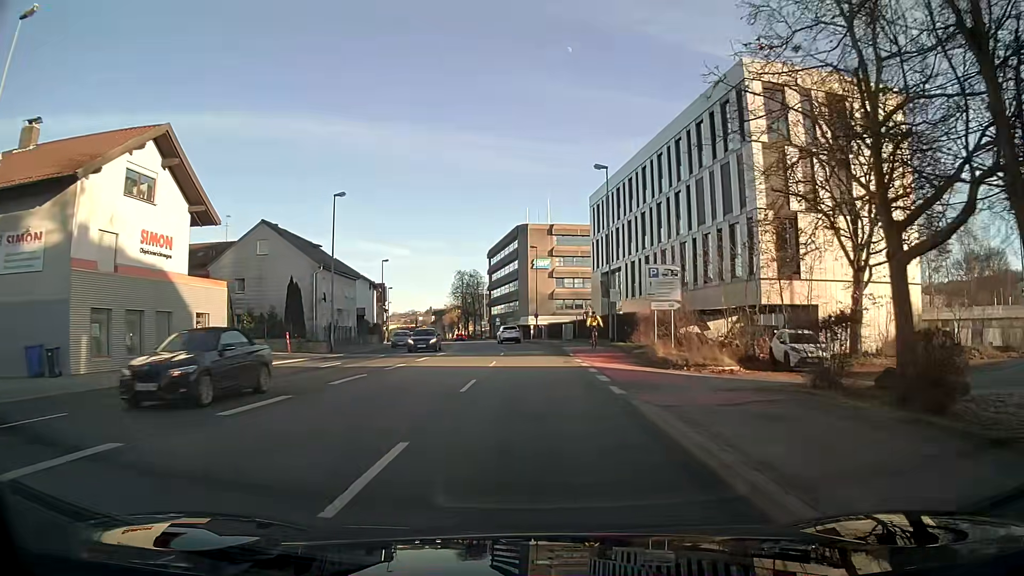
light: Day
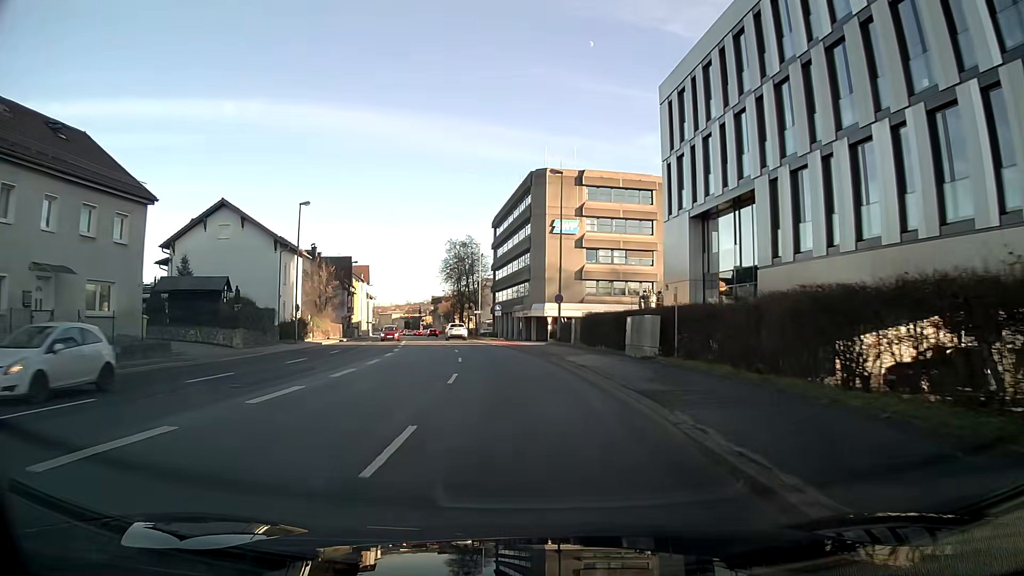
(-0.3, +35.2) m; -3°
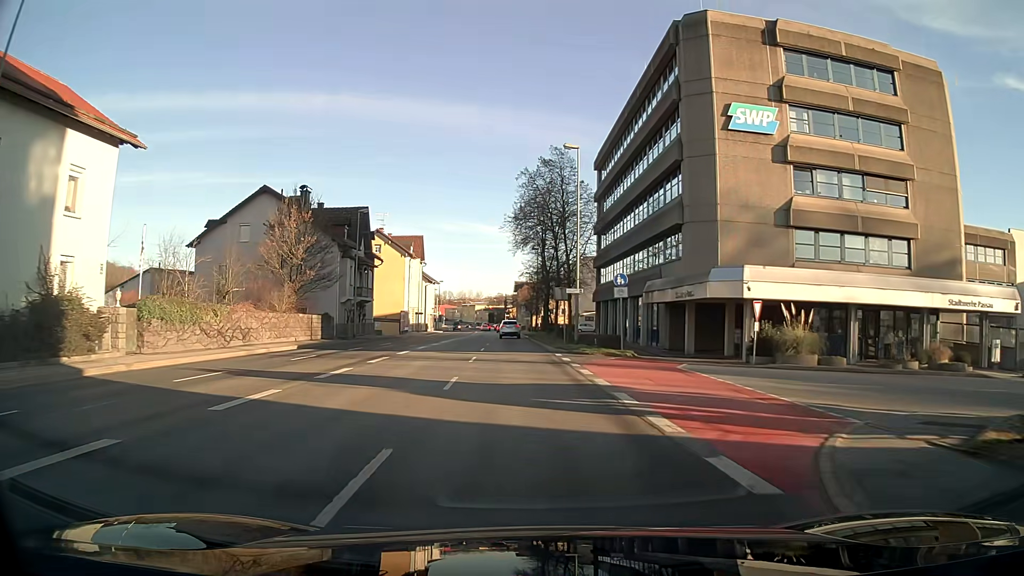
(-2.4, +38.2) m; -7°
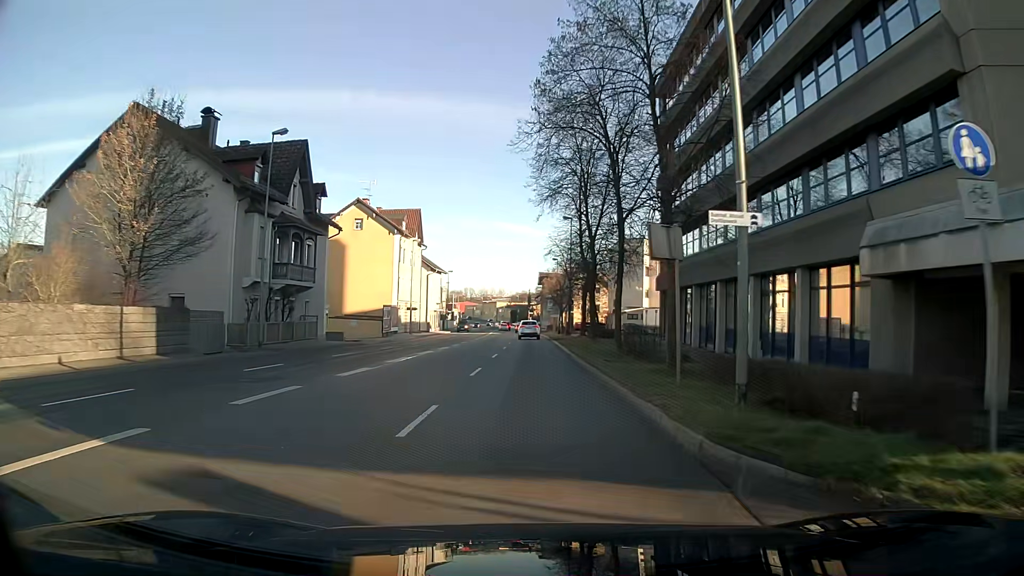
(-0.5, +23.4) m; -2°
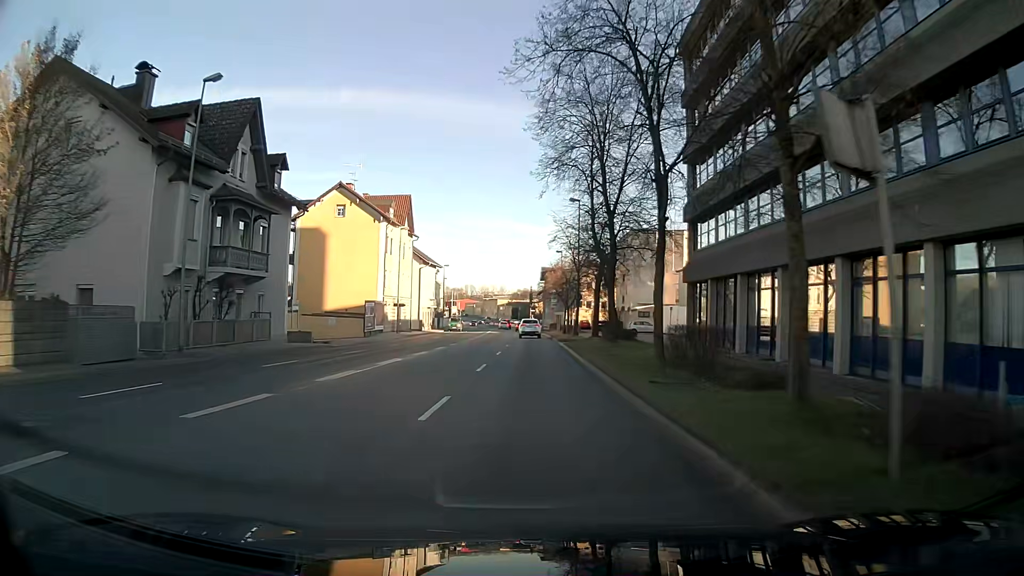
(0.0, +7.8) m; 0°
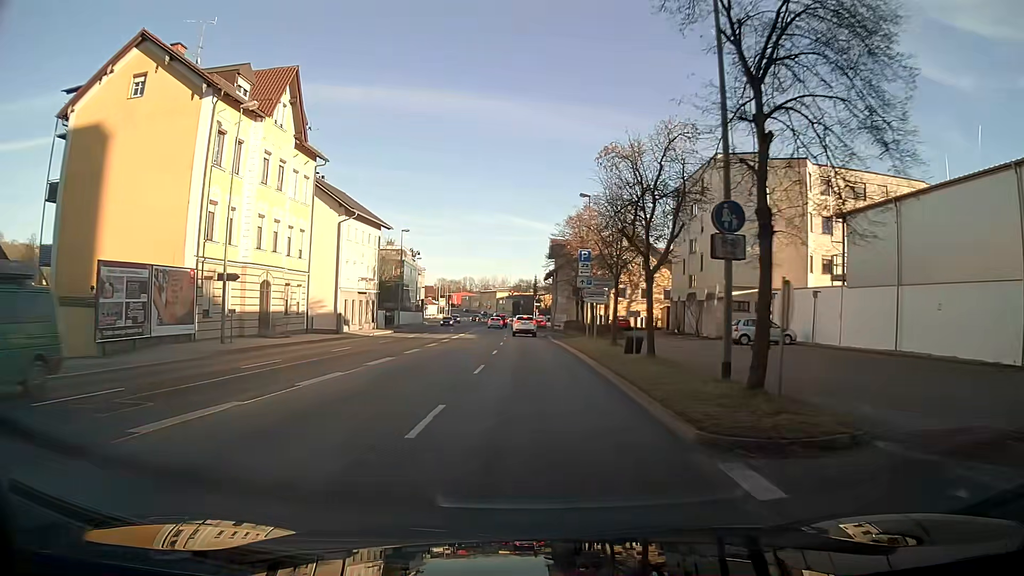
(+0.1, +37.6) m; 0°
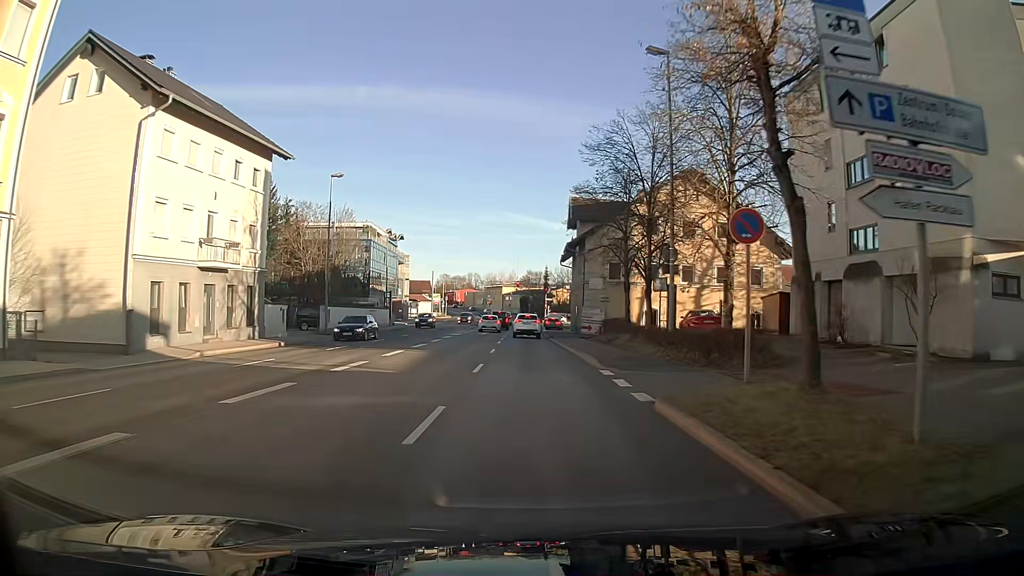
(-0.4, +27.4) m; -1°
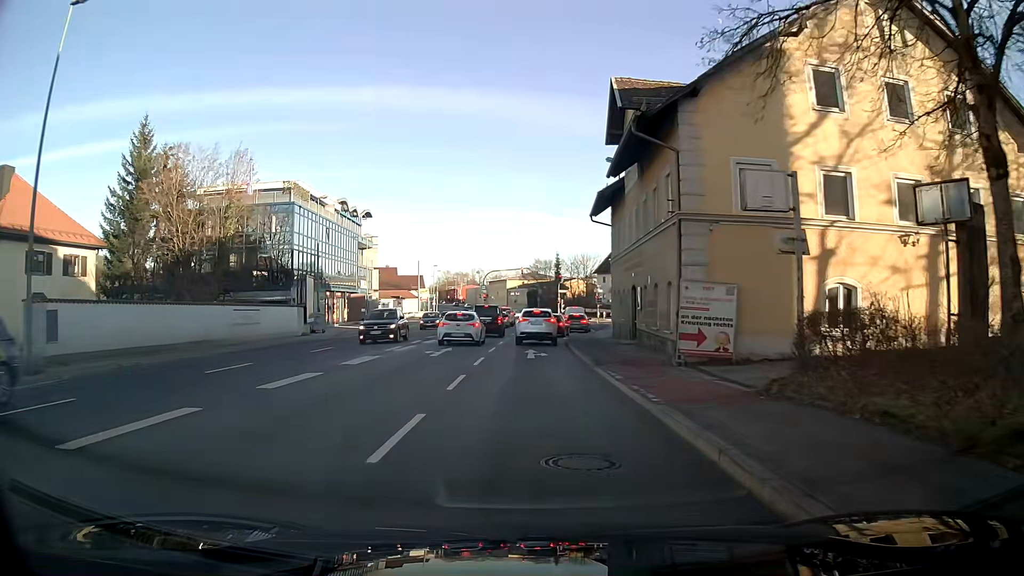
(0.0, +27.6) m; 0°
